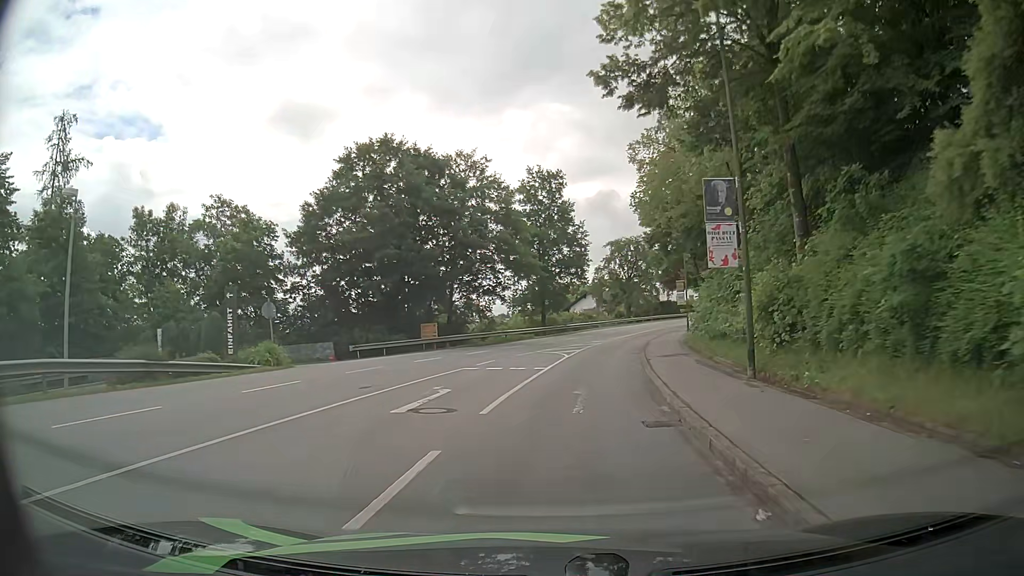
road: tertiary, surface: asphalt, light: Day
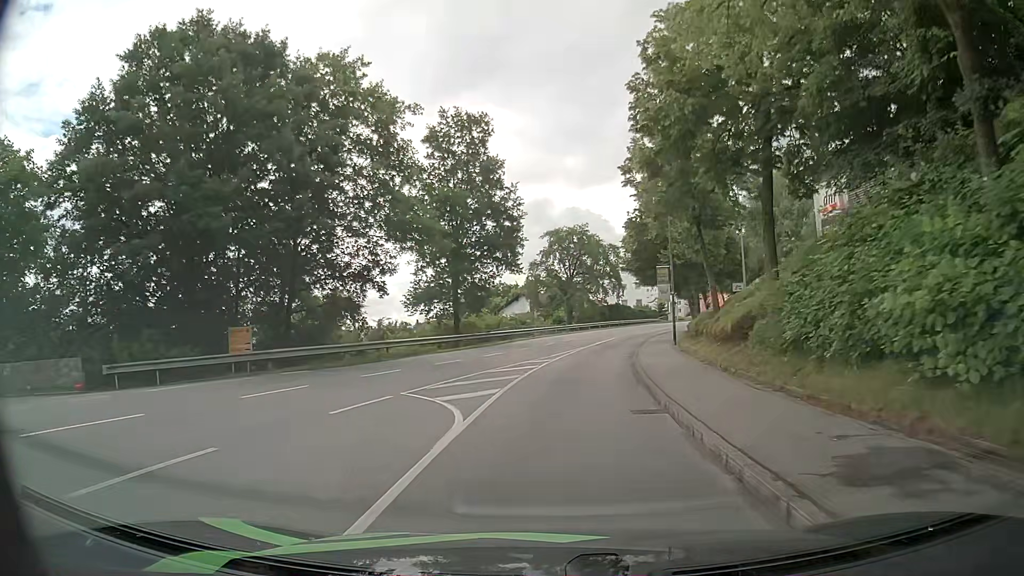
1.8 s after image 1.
(+1.0, +18.1) m; +7°
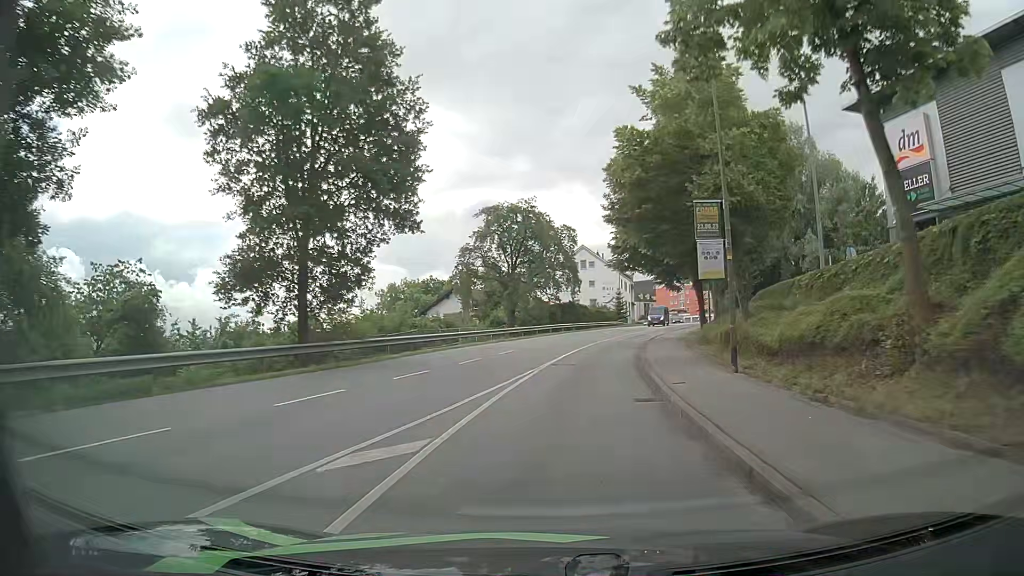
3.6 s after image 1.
(+0.5, +18.8) m; +4°
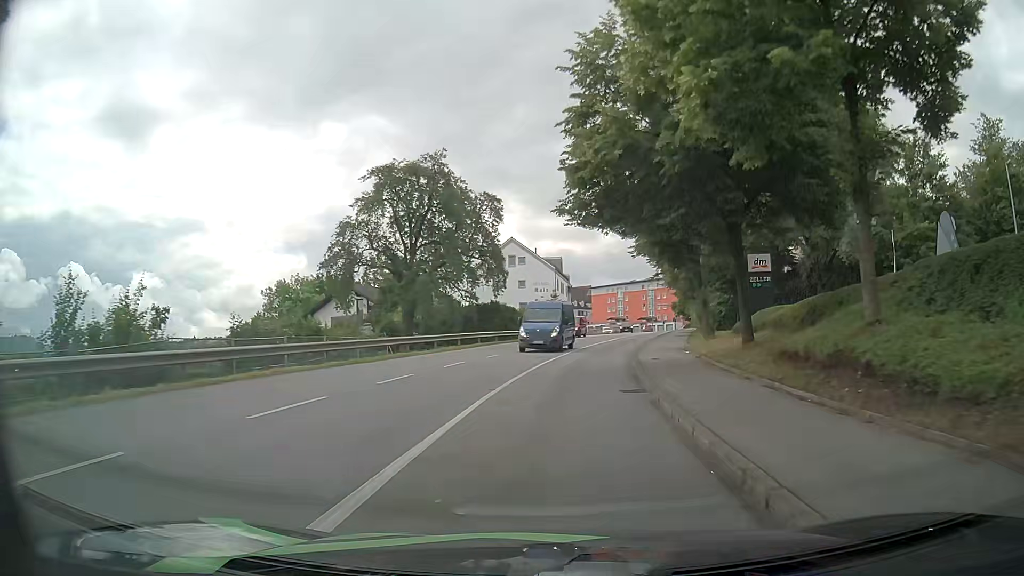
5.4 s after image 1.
(+0.9, +19.2) m; +6°
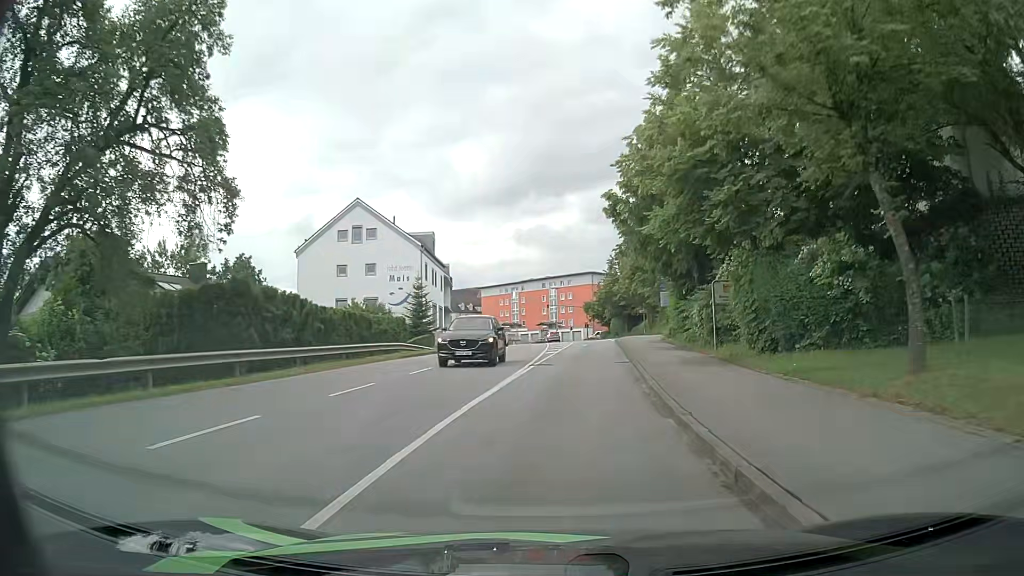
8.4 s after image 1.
(+2.5, +31.8) m; +10°
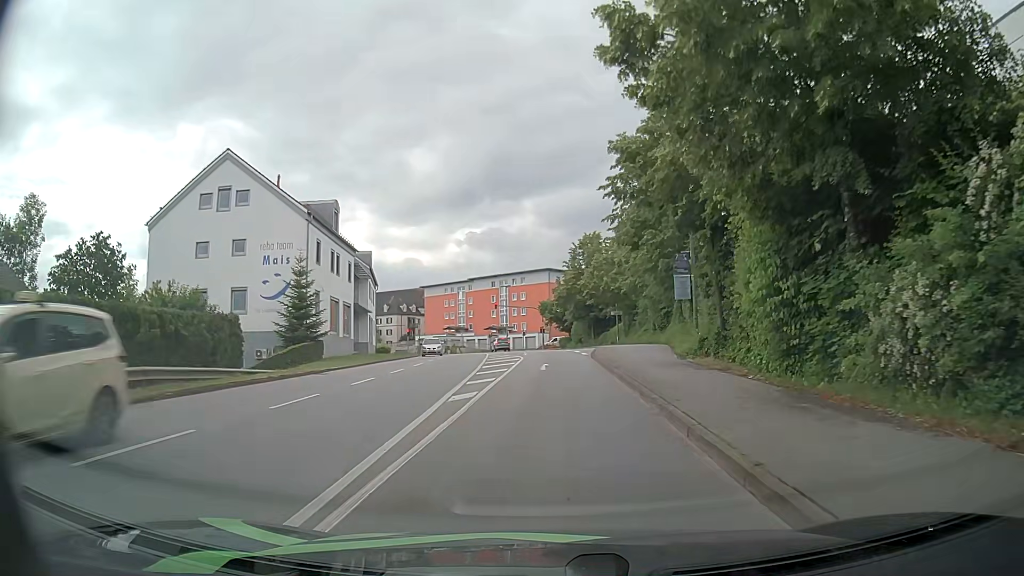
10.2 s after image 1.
(+0.6, +18.2) m; +4°
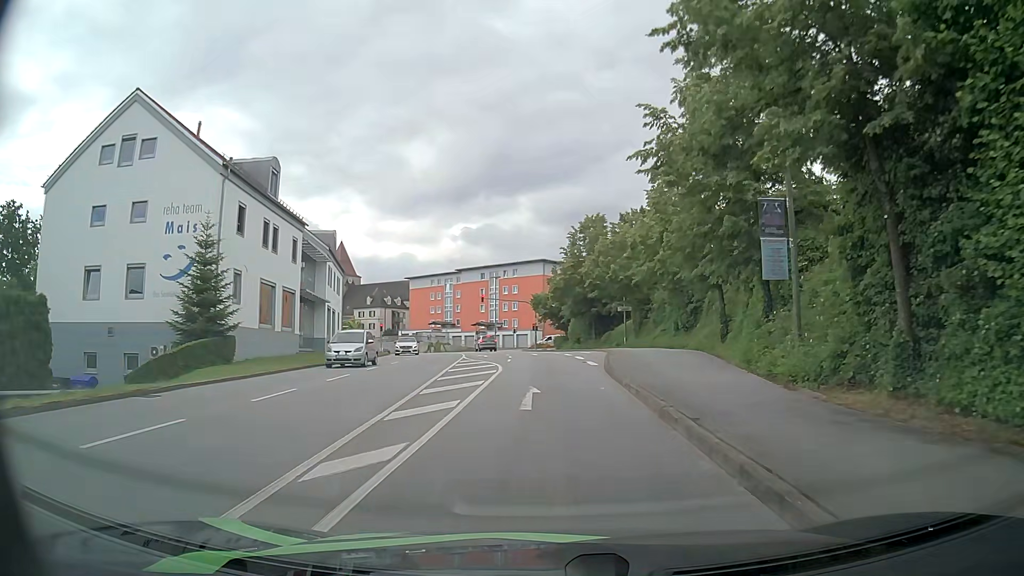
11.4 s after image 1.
(0.0, +11.1) m; 0°
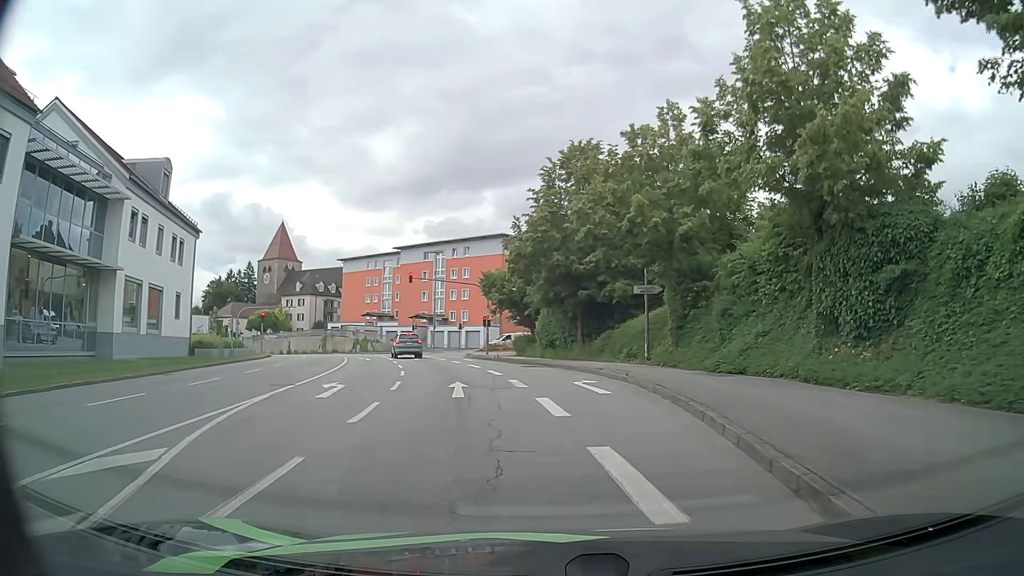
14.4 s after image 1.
(+0.3, +25.3) m; +4°
(0, +10) (0, +20) (-1, +30) (-4, +40) (-7, +49) (-8, +59) (-3, +67) (+5, +74) (+13, +79) (+21, +85) m
